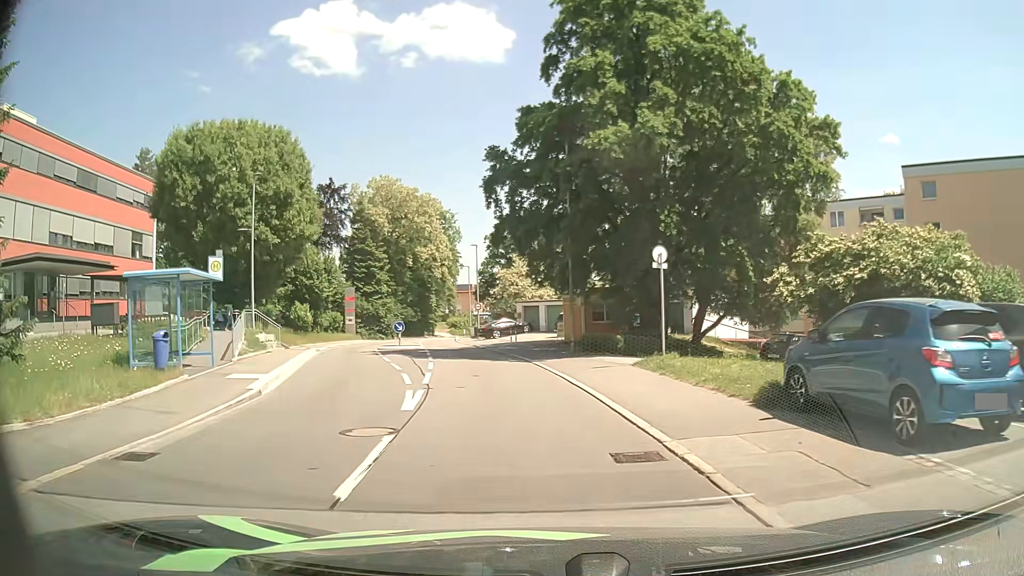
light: Day
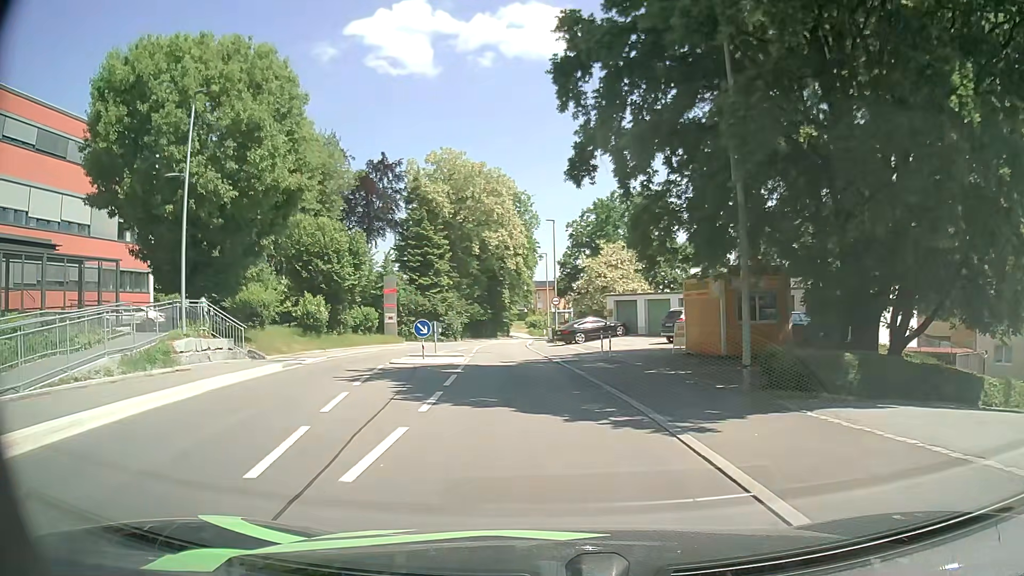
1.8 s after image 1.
(-0.8, +14.0) m; -7°
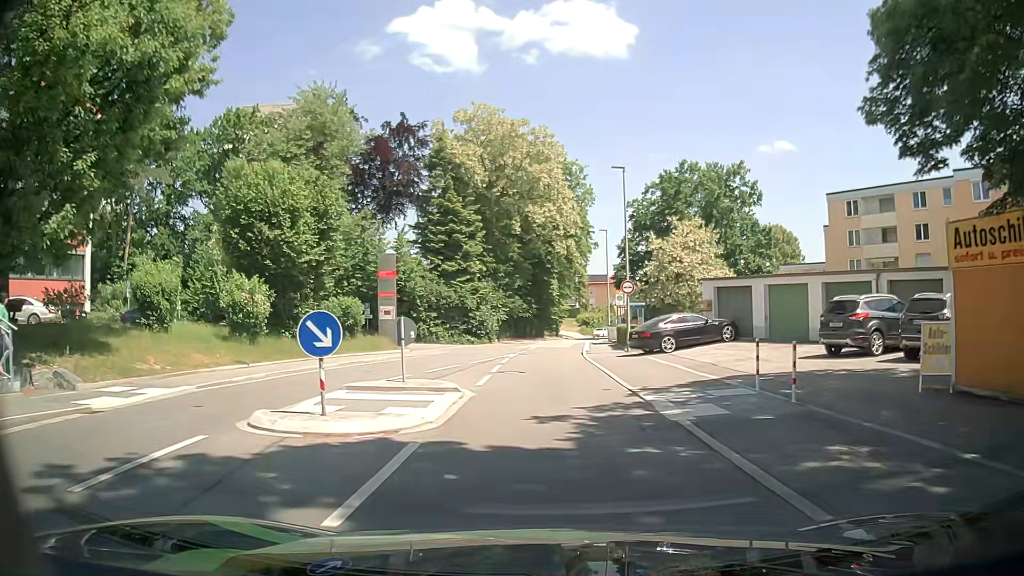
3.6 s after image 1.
(-0.7, +14.8) m; -4°
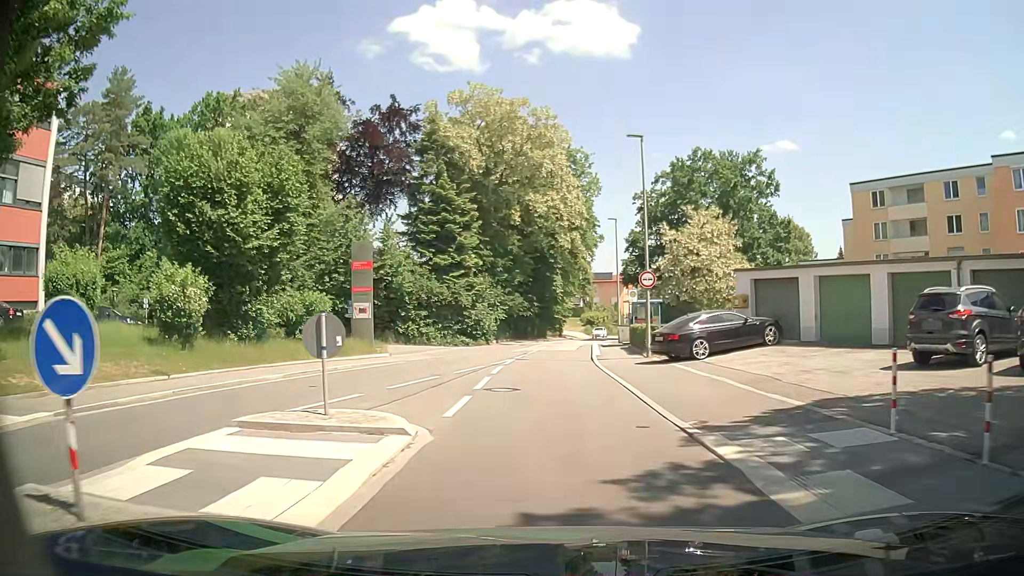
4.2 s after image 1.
(0.0, +5.1) m; 0°
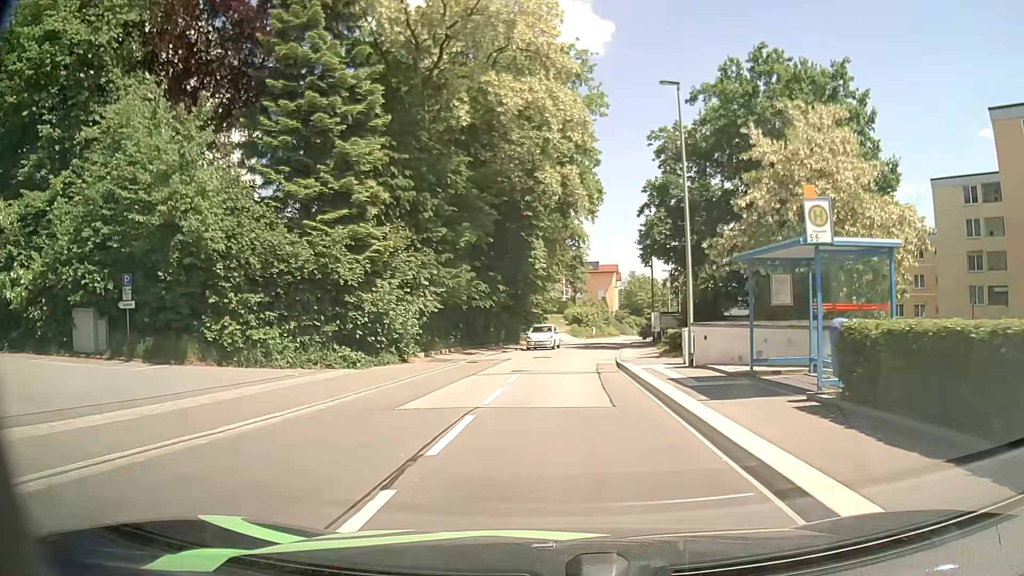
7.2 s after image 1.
(-0.3, +25.3) m; +1°
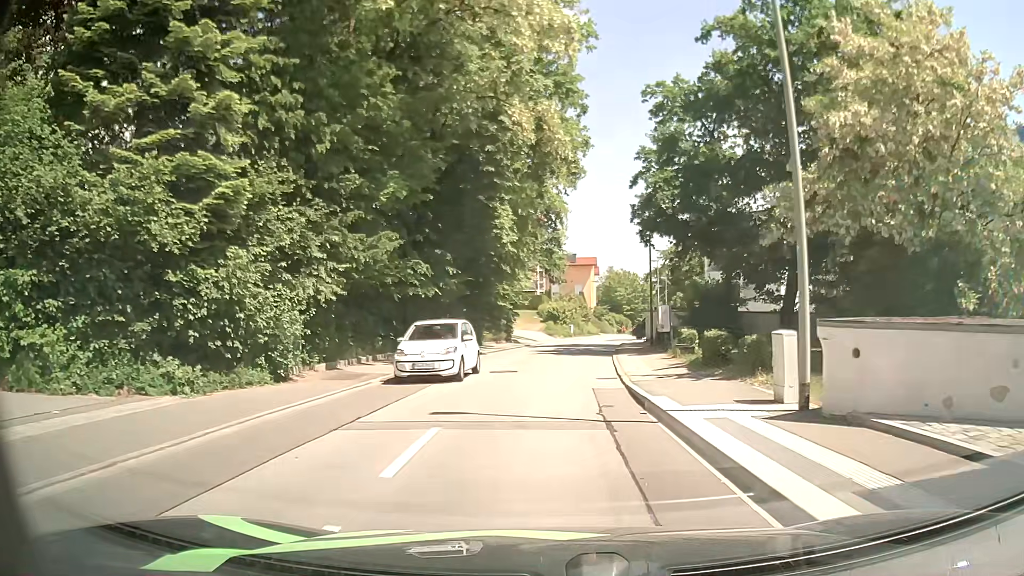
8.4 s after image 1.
(+0.3, +10.1) m; +2°
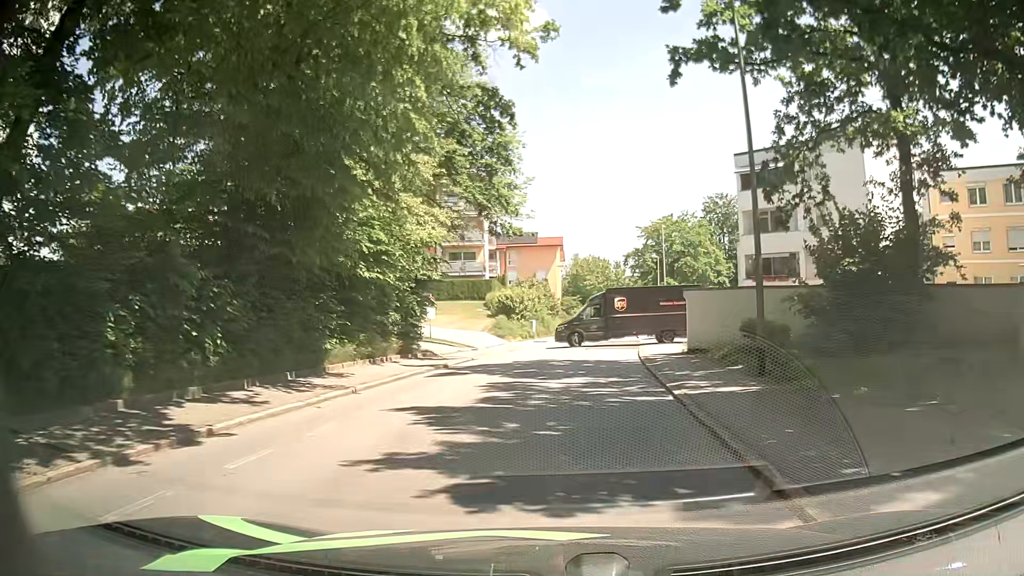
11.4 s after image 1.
(+0.9, +23.8) m; +4°
